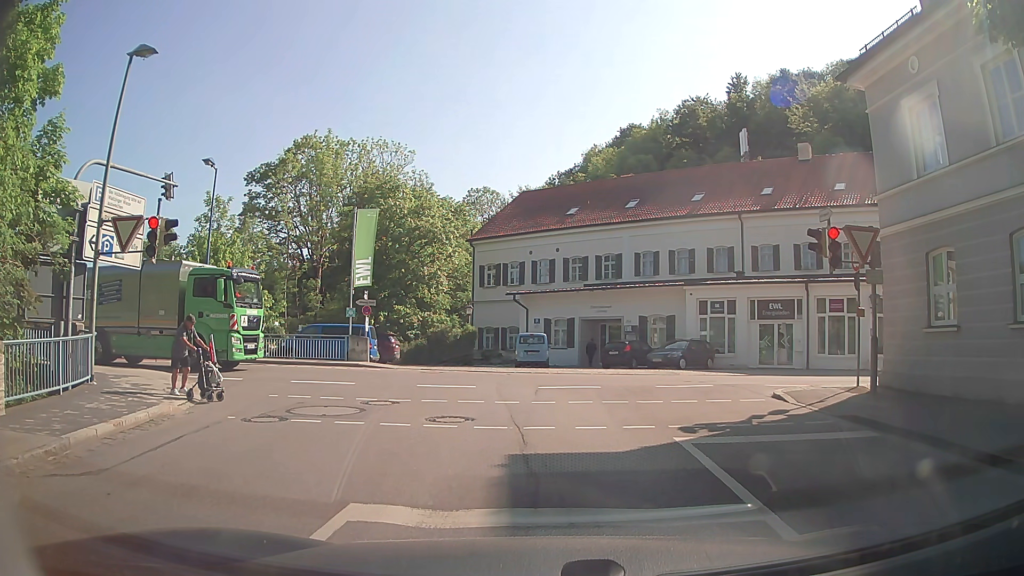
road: residential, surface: asphalt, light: Day
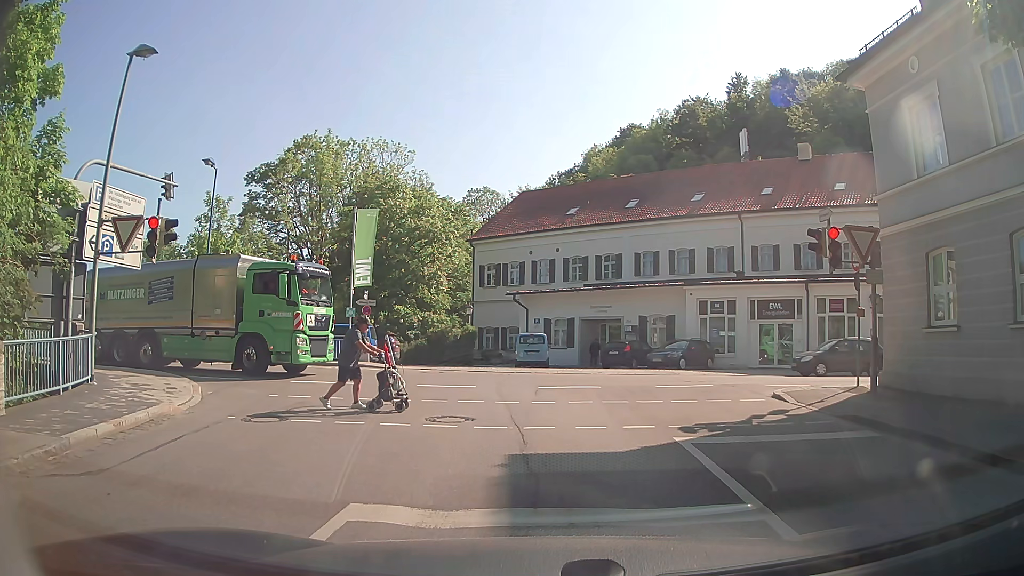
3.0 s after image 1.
(0.0, 0.0) m; 0°
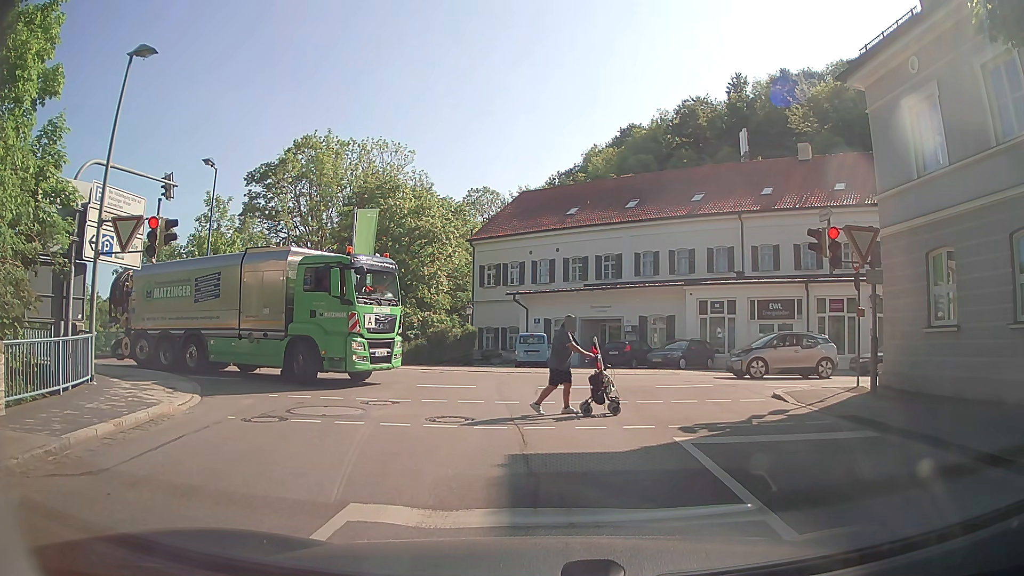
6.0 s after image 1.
(0.0, 0.0) m; 0°
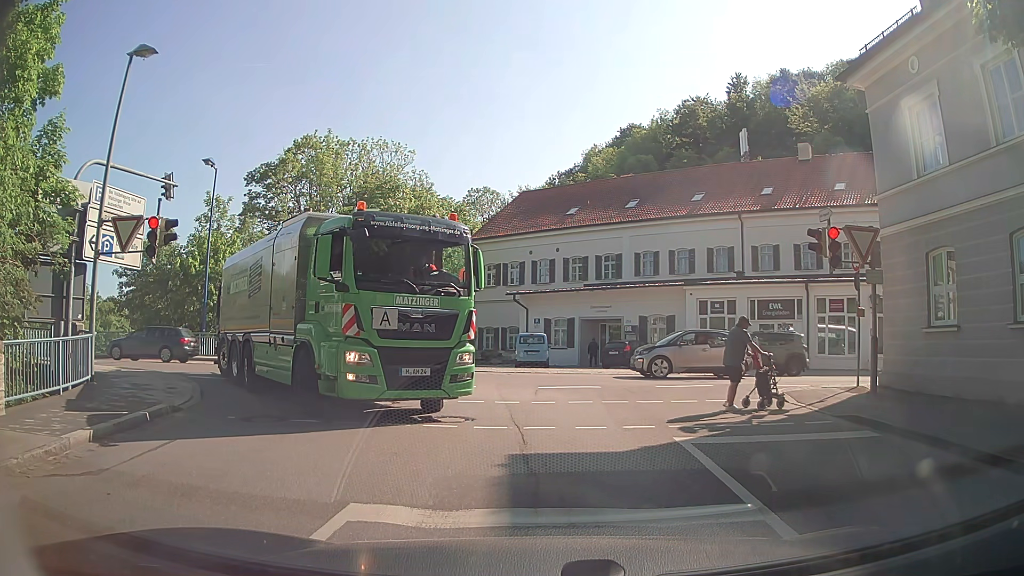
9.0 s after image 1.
(0.0, 0.0) m; 0°
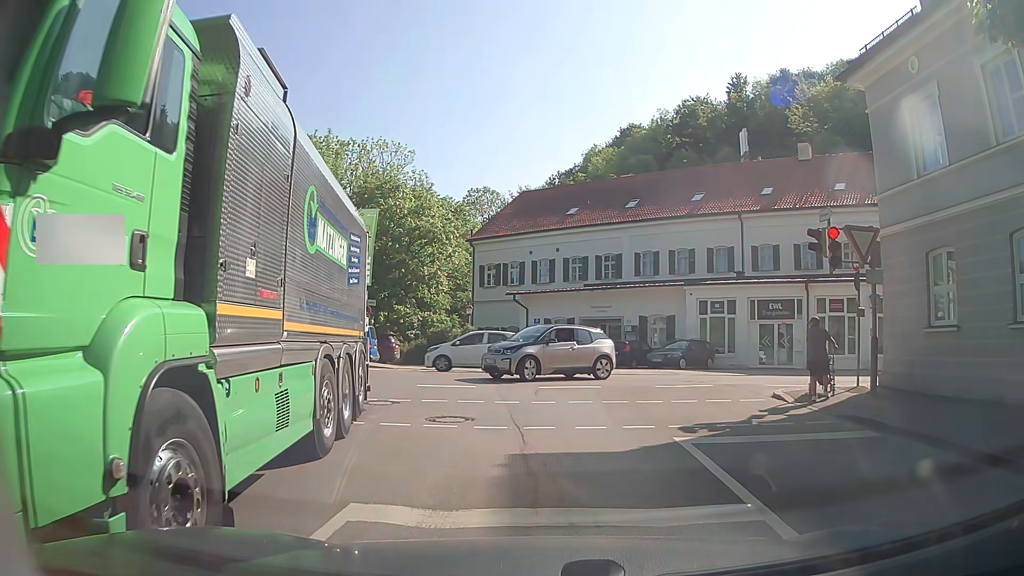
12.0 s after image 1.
(0.0, 0.0) m; 0°
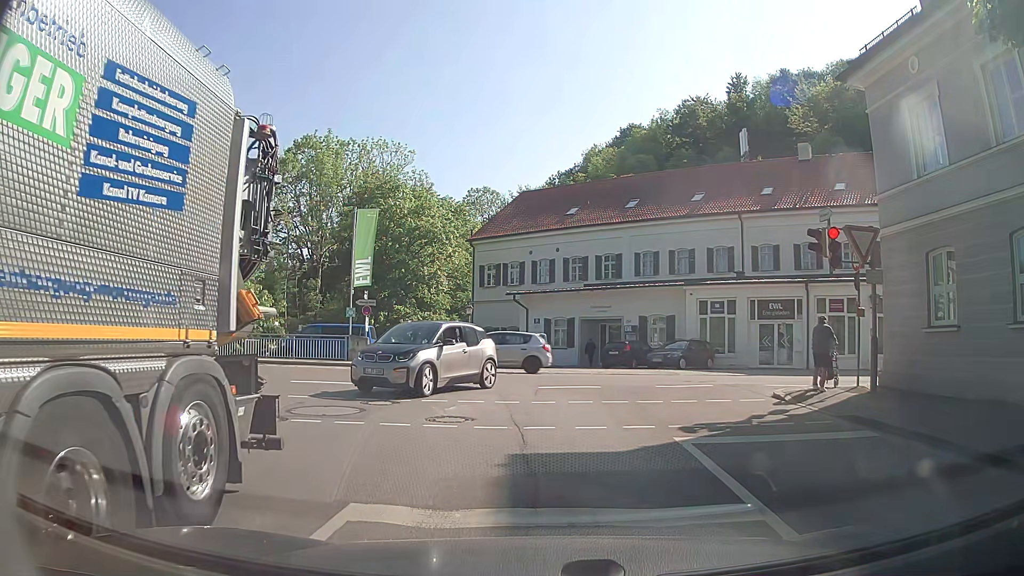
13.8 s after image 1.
(0.0, 0.0) m; 0°
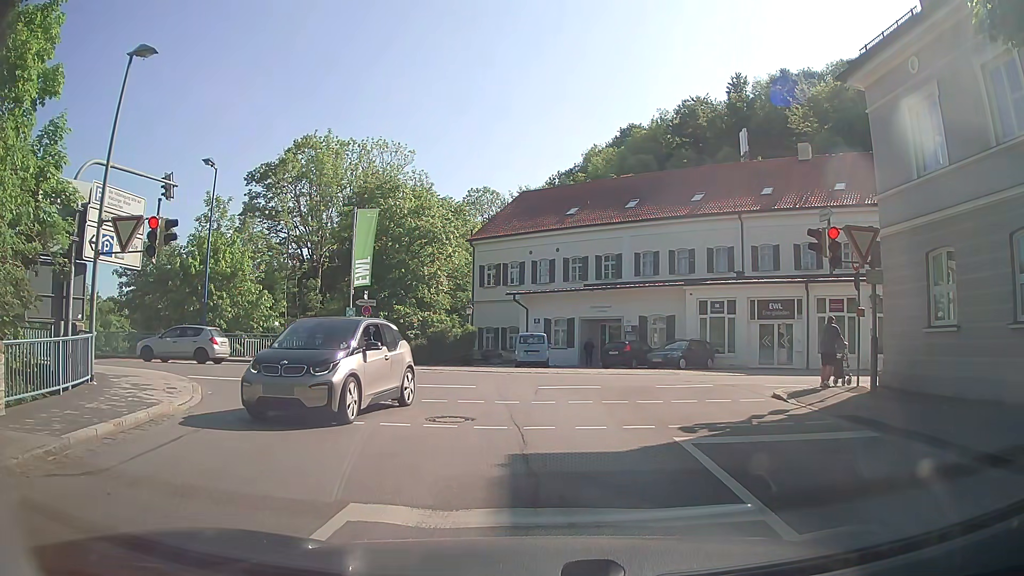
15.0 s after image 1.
(0.0, 0.0) m; 0°
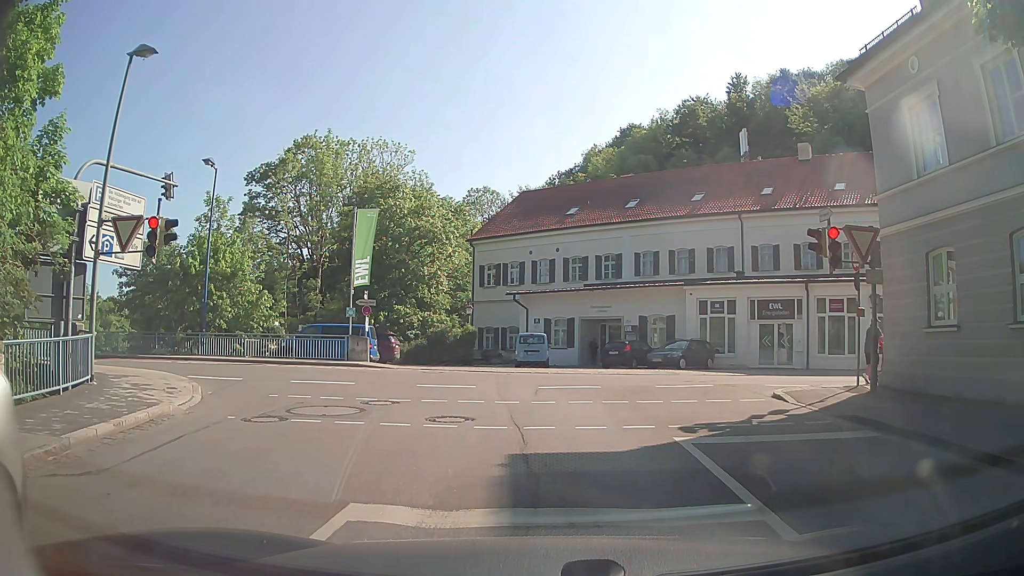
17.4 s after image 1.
(0.0, 0.0) m; 0°
